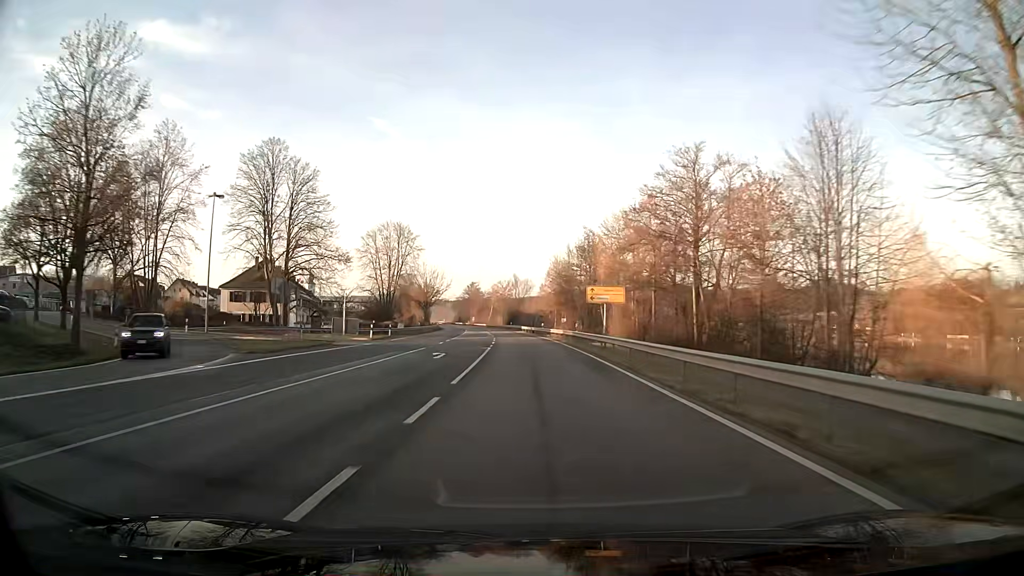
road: primary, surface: asphalt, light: Day
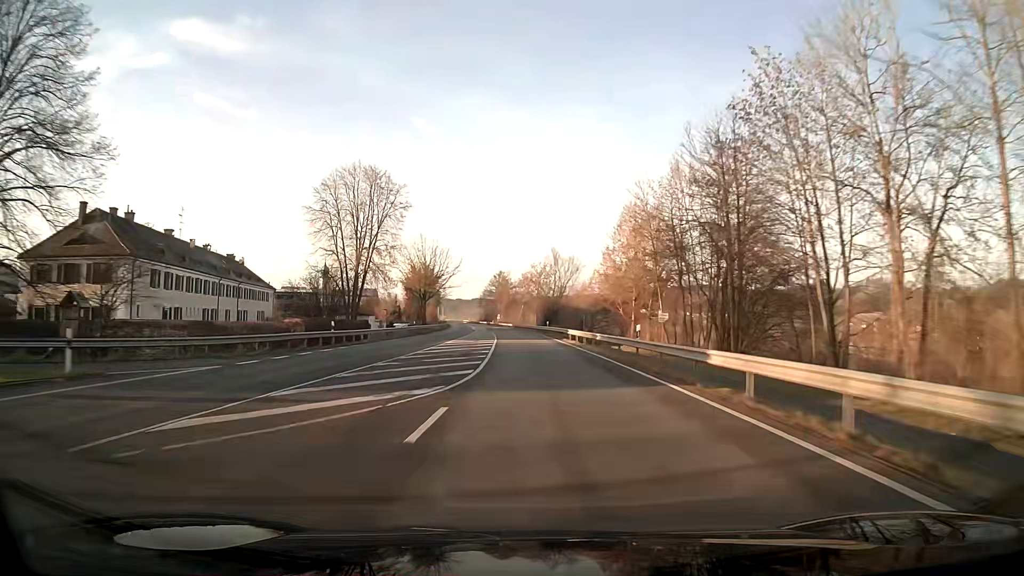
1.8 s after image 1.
(-1.3, +47.9) m; -3°
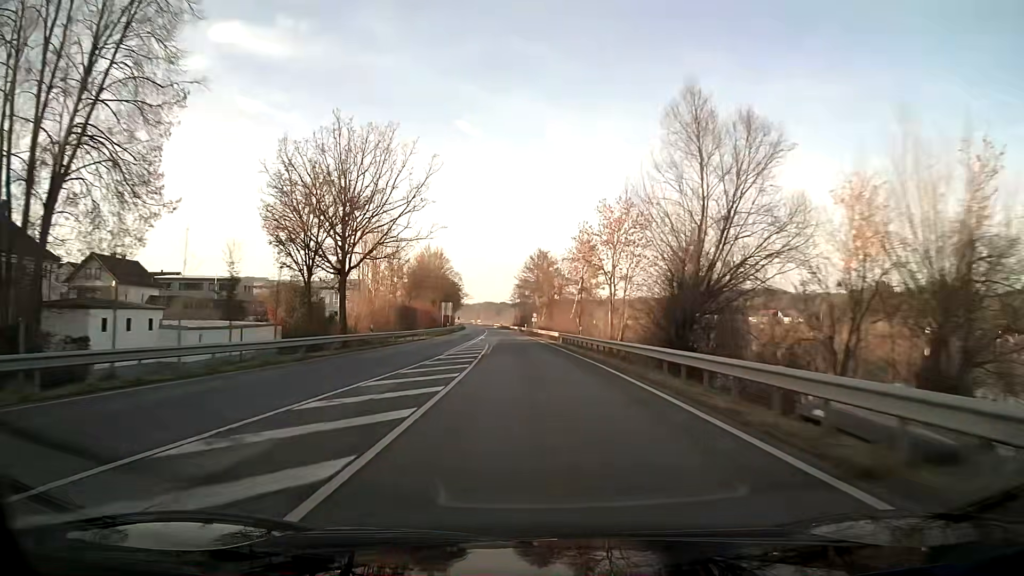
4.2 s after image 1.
(-2.3, +63.8) m; -4°
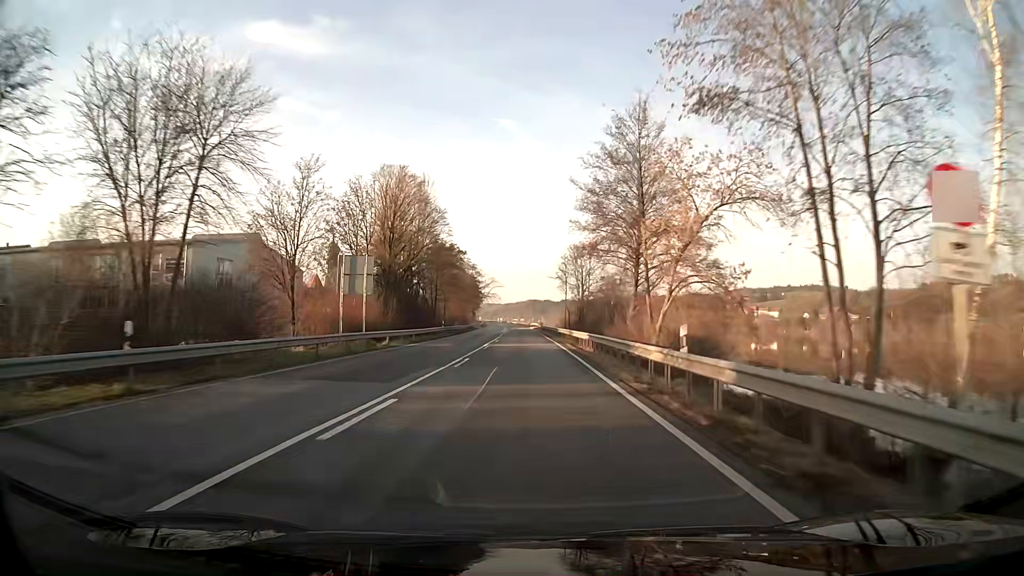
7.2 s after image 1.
(-2.9, +79.8) m; -4°
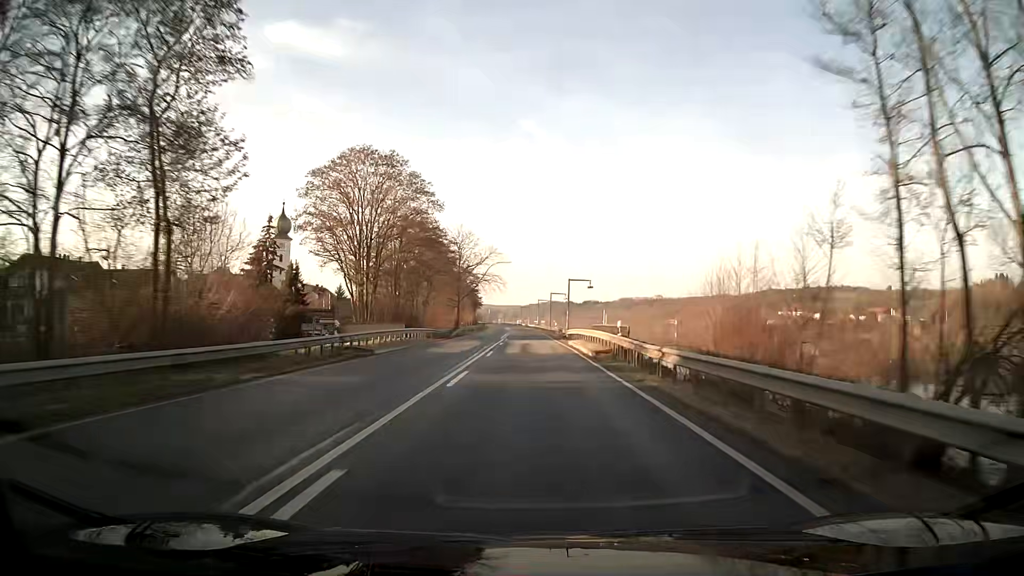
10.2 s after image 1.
(-1.2, +79.8) m; -2°
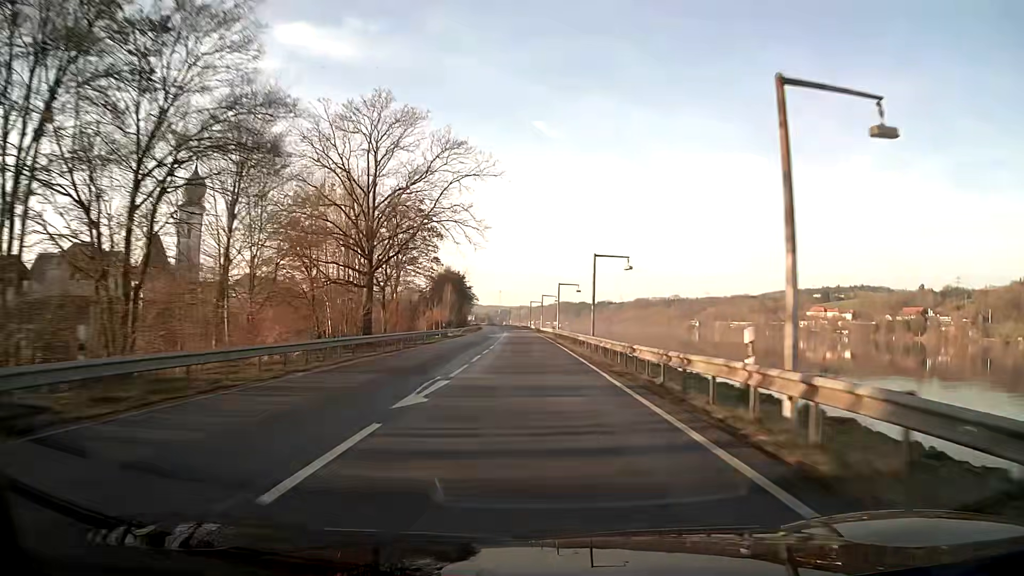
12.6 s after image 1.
(-0.5, +63.9) m; -1°
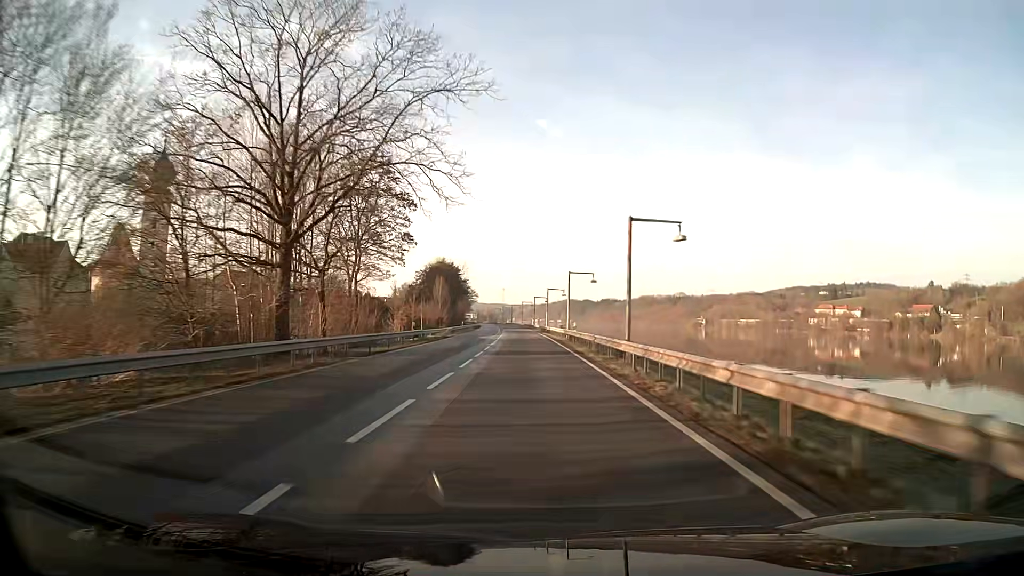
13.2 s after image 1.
(0.0, +16.0) m; 0°
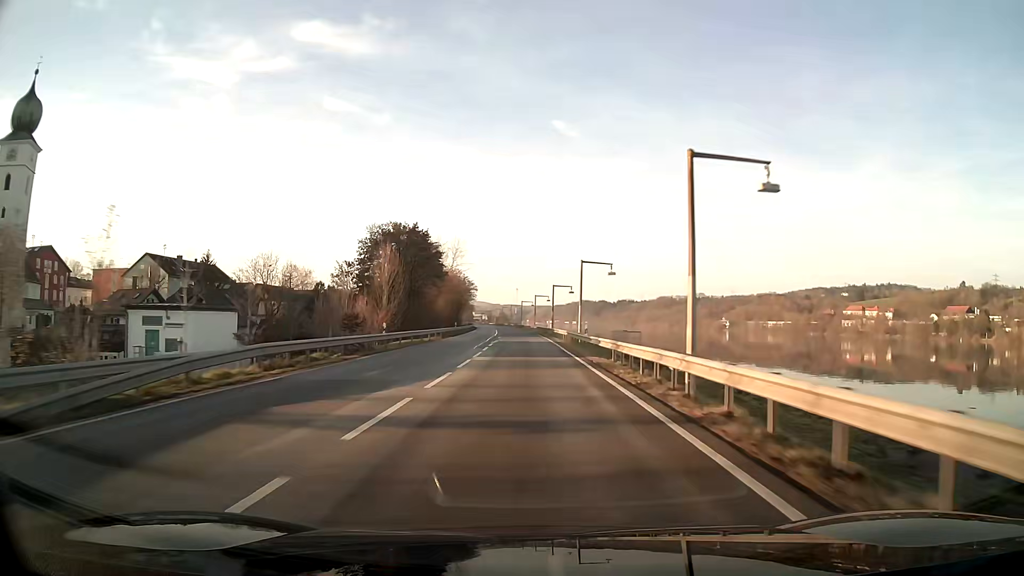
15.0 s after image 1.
(-0.5, +47.9) m; -1°
